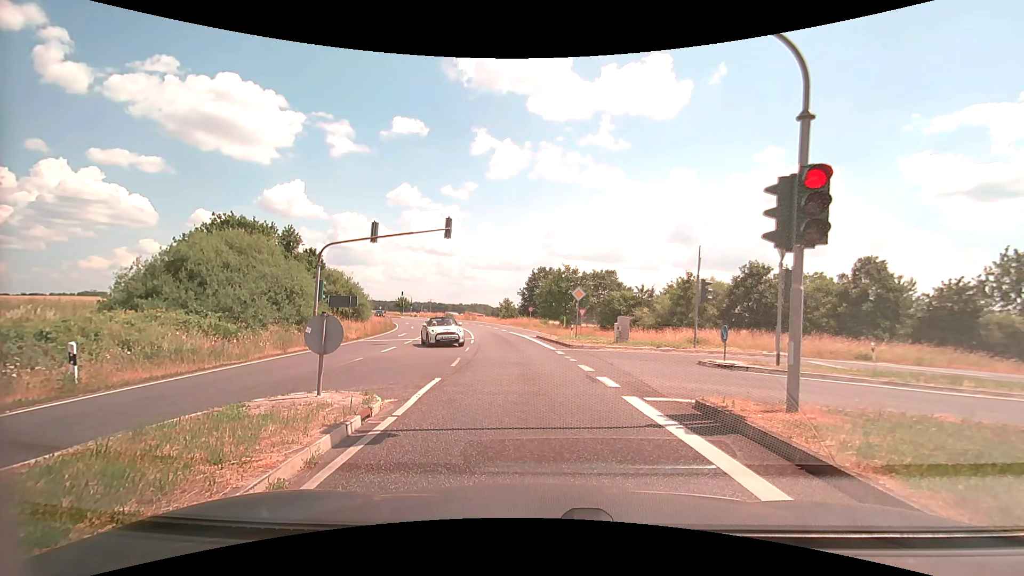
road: secondary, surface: asphalt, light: Day
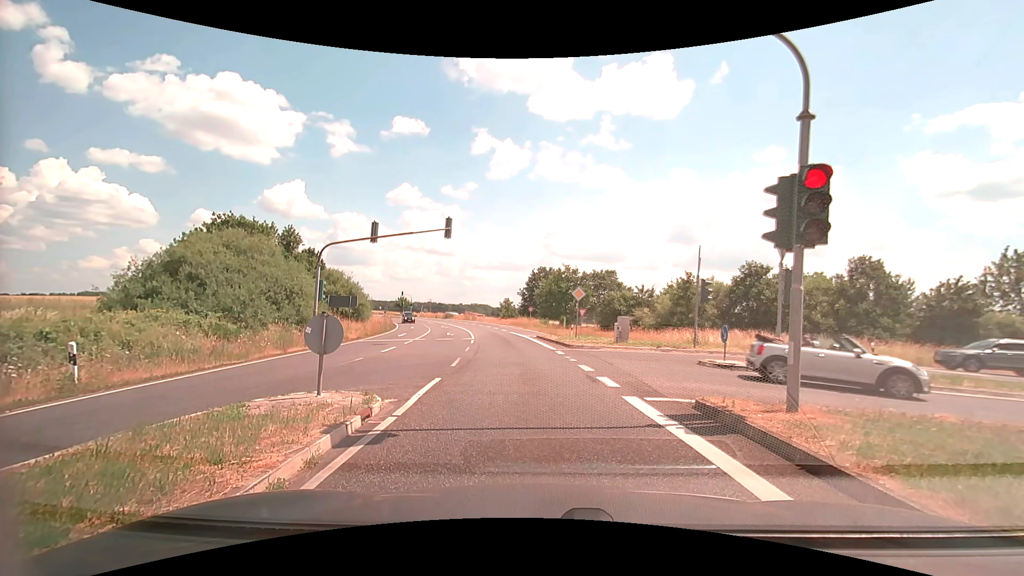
(0.0, 0.0) m; 0°
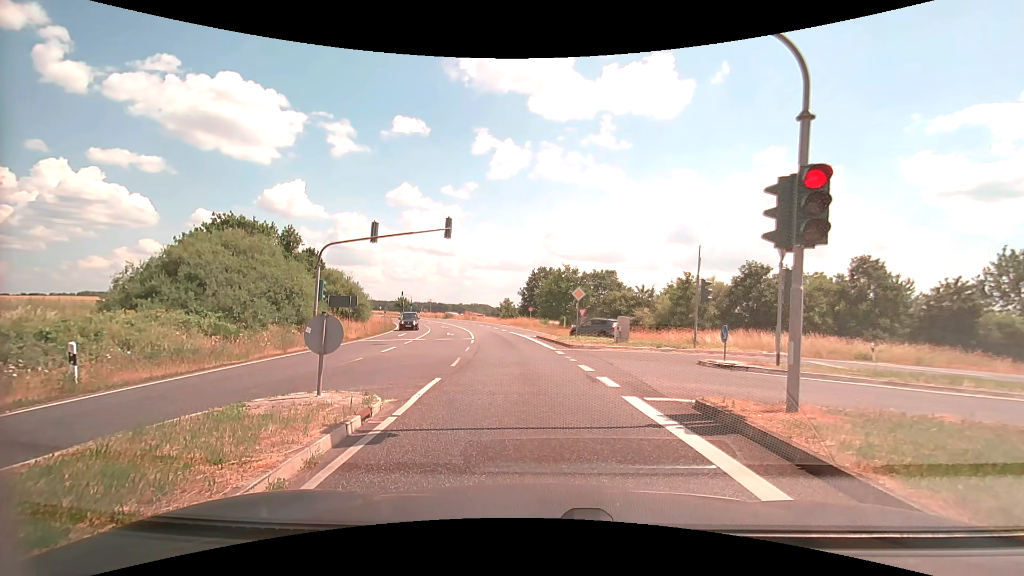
(0.0, 0.0) m; 0°
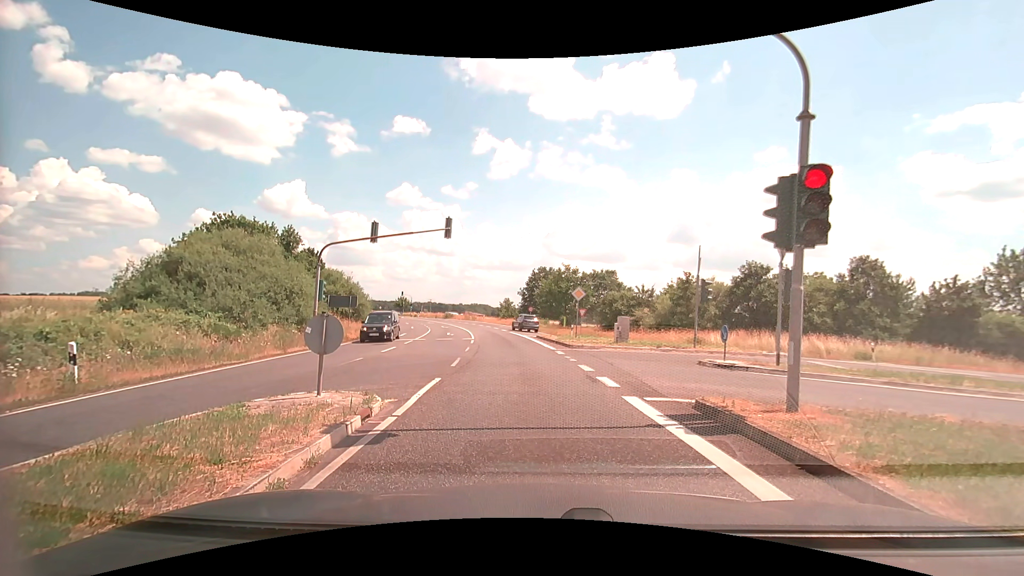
(0.0, 0.0) m; 0°
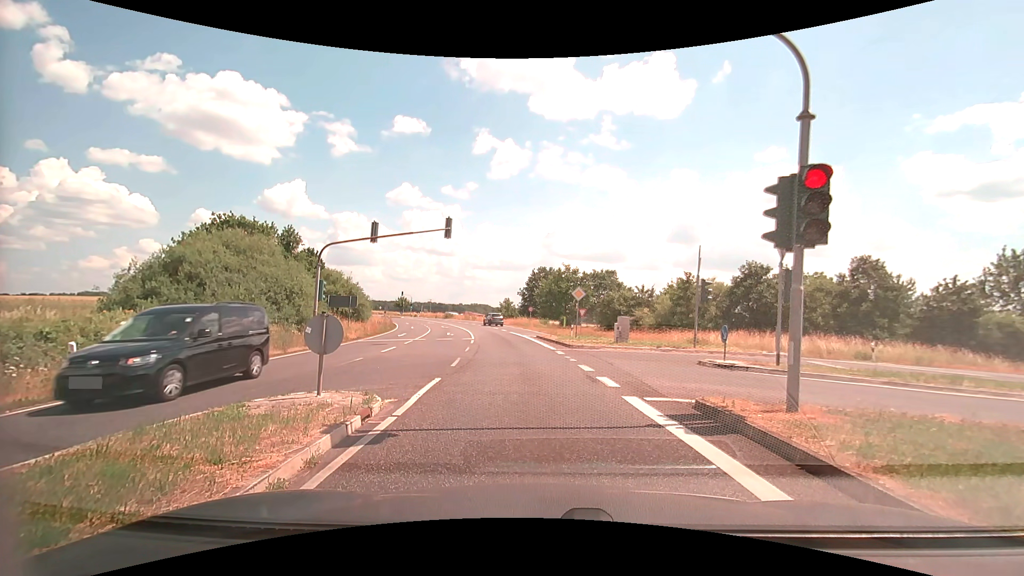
(0.0, 0.0) m; 0°
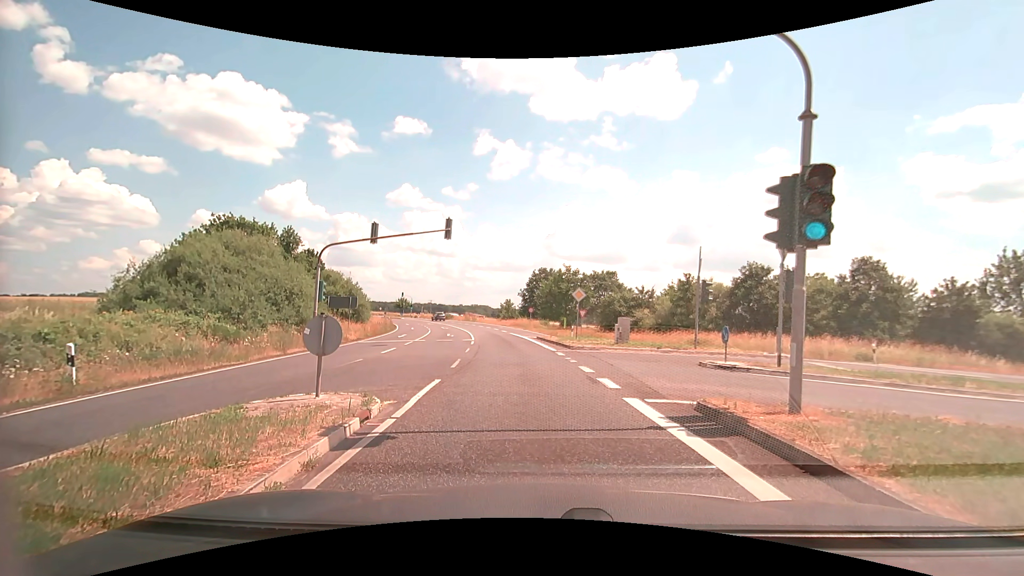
(0.0, 0.0) m; 0°
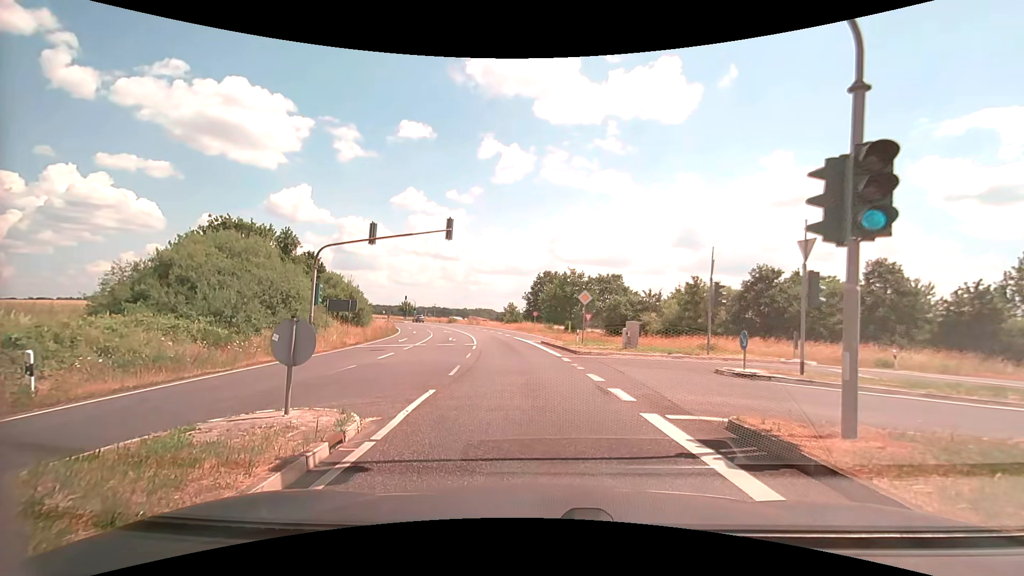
(0.0, +1.2) m; -1°
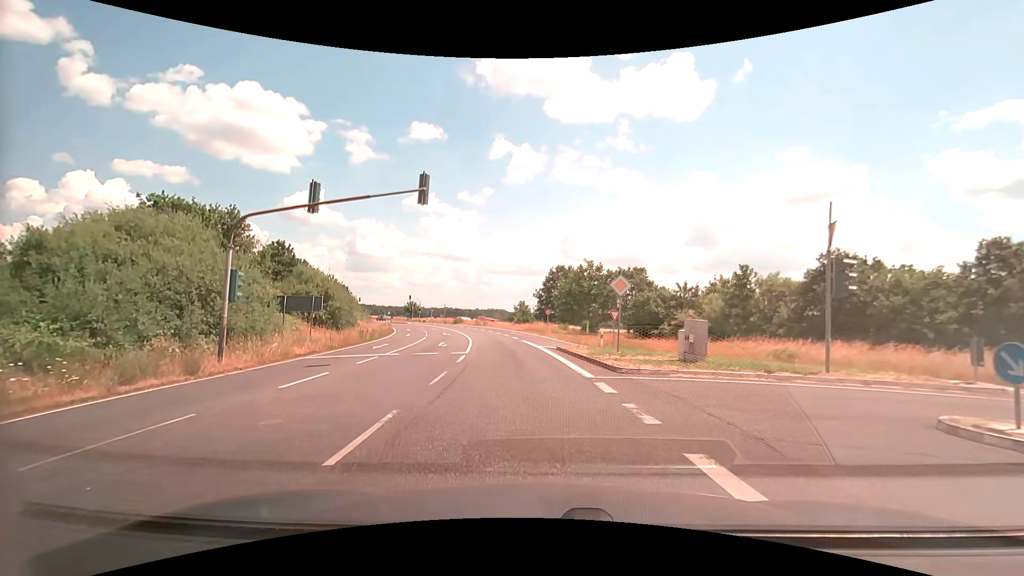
(-0.1, +8.7) m; -1°
(0, +10) (-1, +20) (-2, +30) (-4, +40) (-6, +50) (-8, +59) (-11, +69) (-13, +79) (-17, +88) (-20, +97) m
